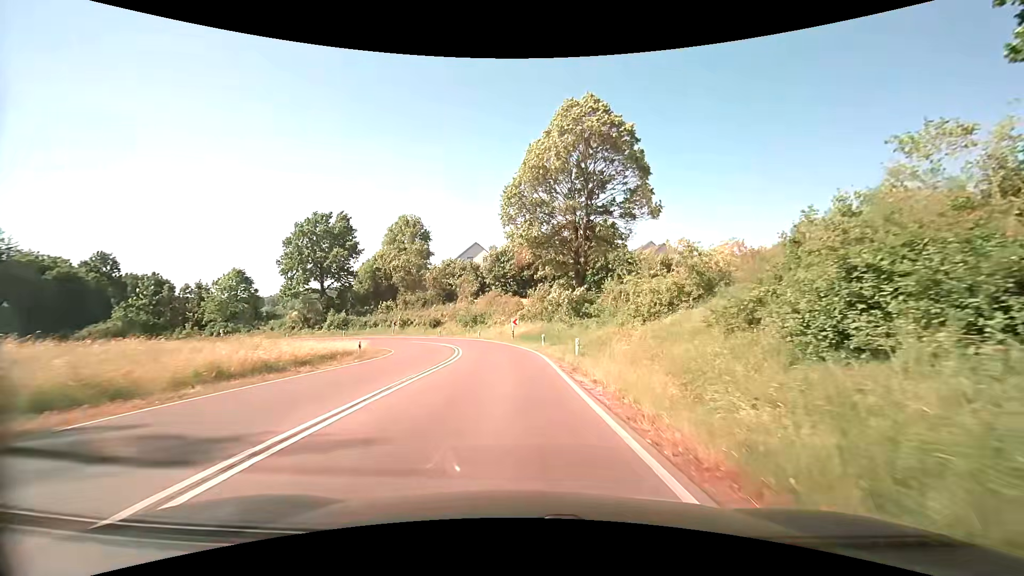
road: secondary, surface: asphalt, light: Day
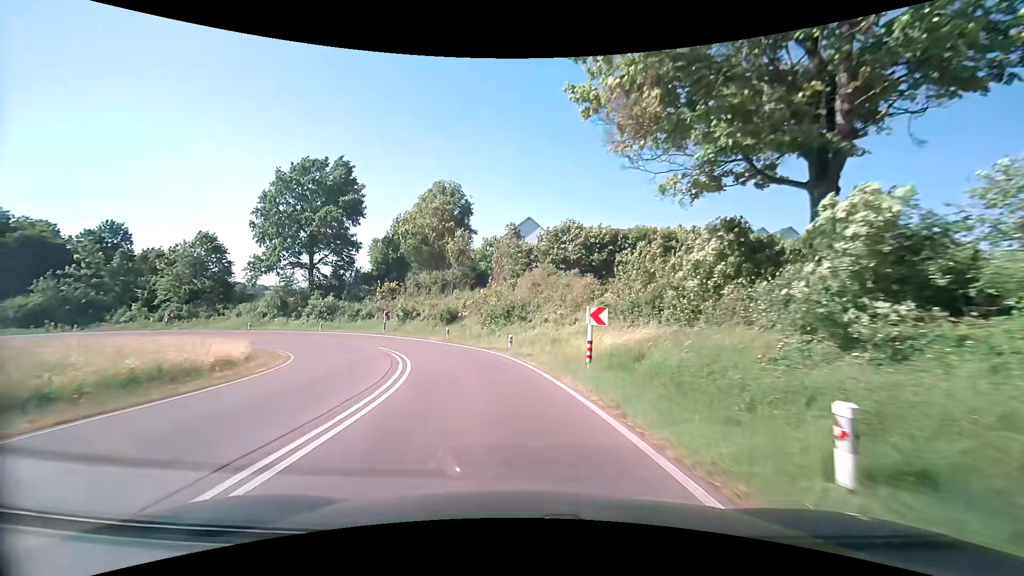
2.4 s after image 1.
(-0.9, +27.1) m; -6°
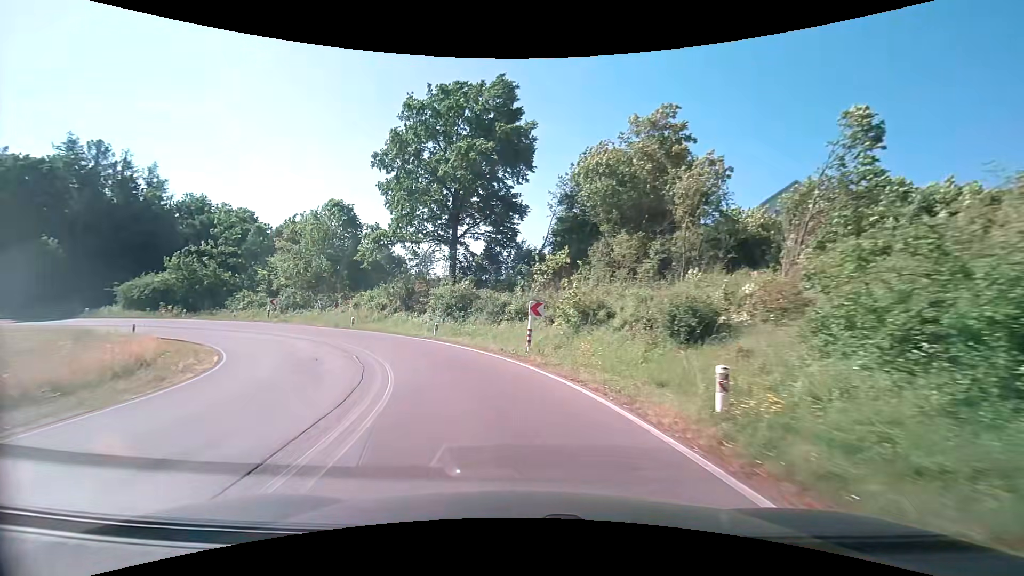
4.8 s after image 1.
(-4.3, +25.4) m; -22°
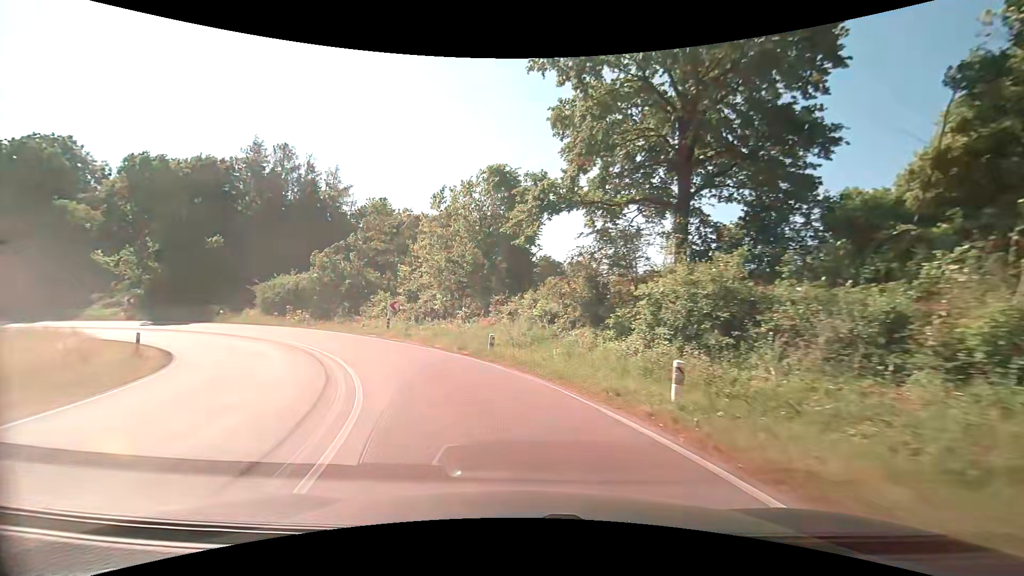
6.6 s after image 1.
(-3.5, +18.2) m; -22°
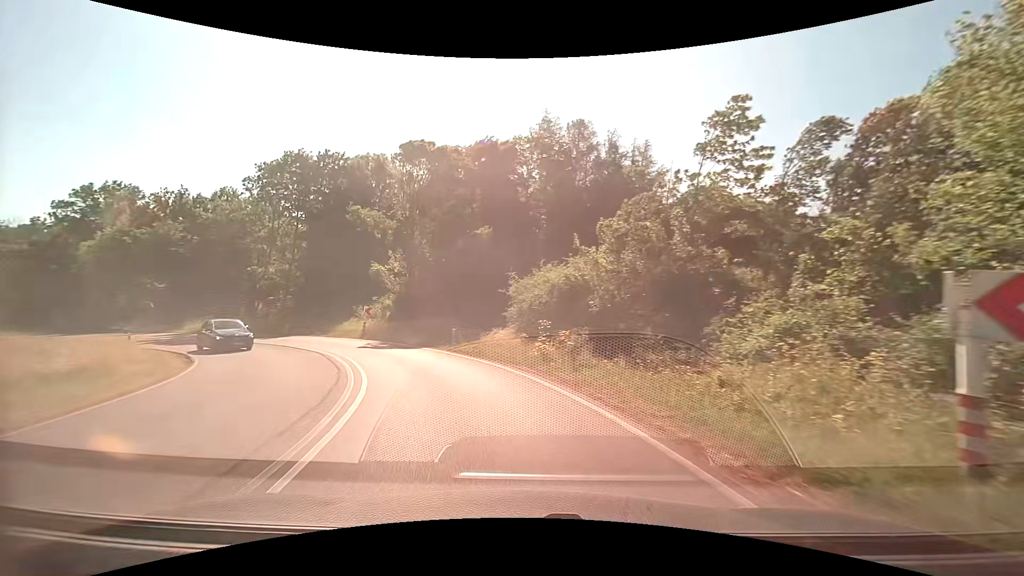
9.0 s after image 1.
(-7.0, +22.3) m; -36°
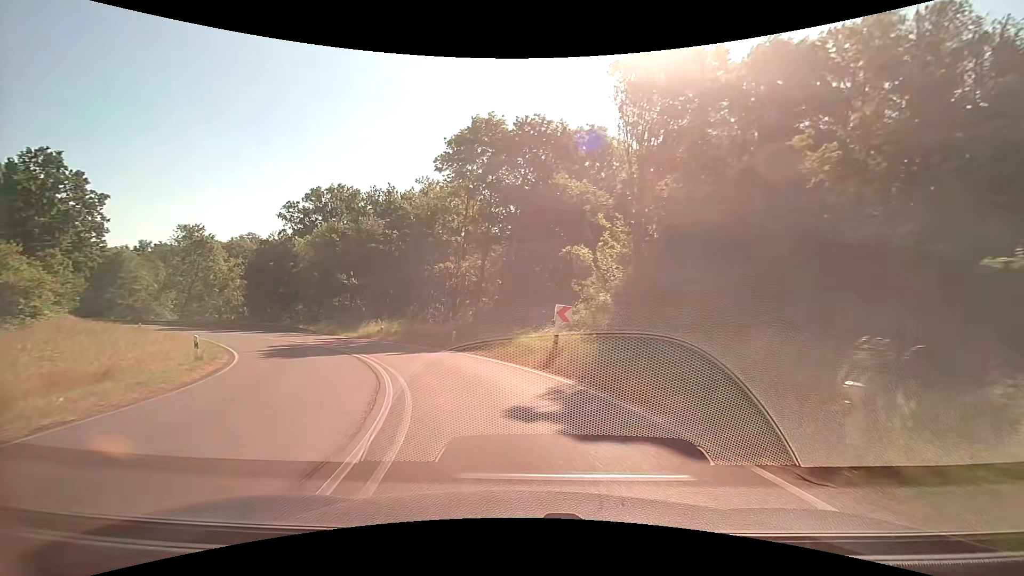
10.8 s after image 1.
(-3.6, +16.5) m; -24°
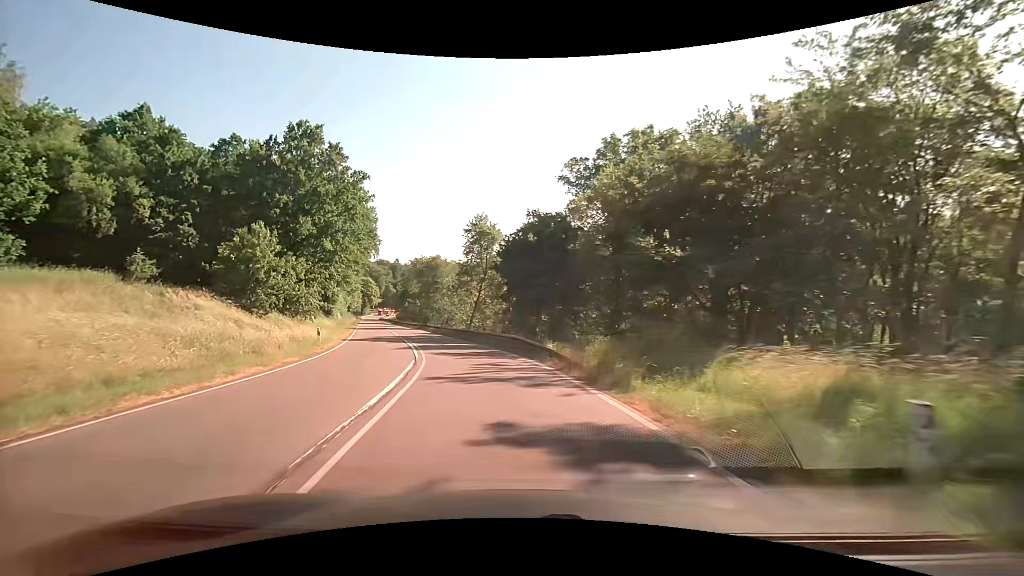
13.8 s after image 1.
(-9.2, +29.2) m; -35°
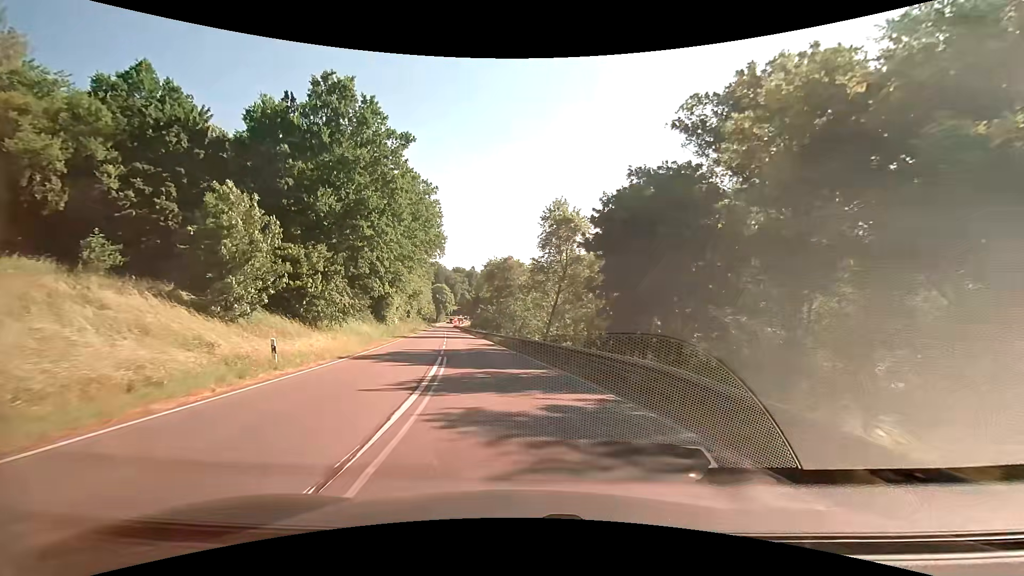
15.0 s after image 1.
(-1.3, +13.6) m; -9°
